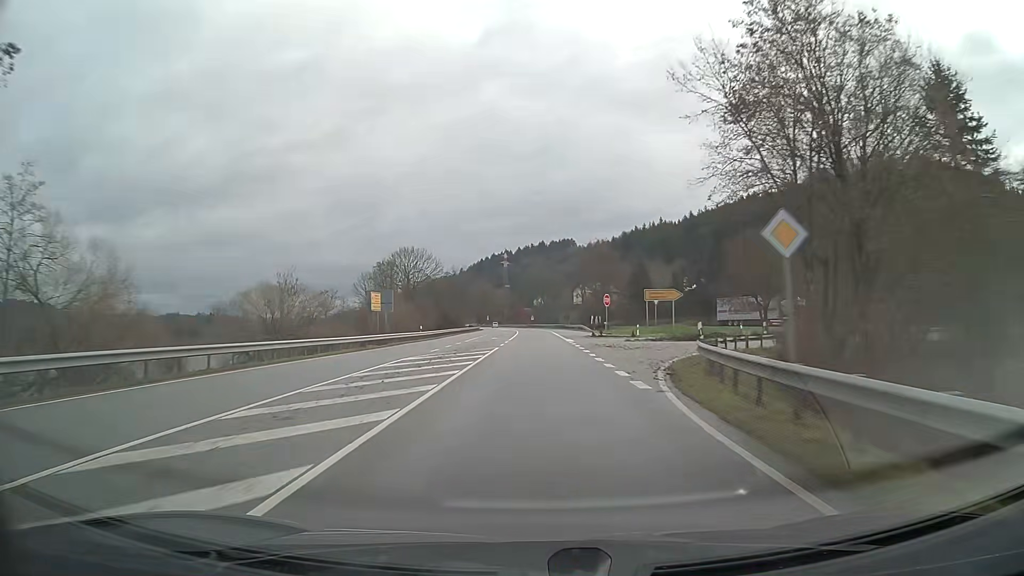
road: primary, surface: asphalt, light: Day
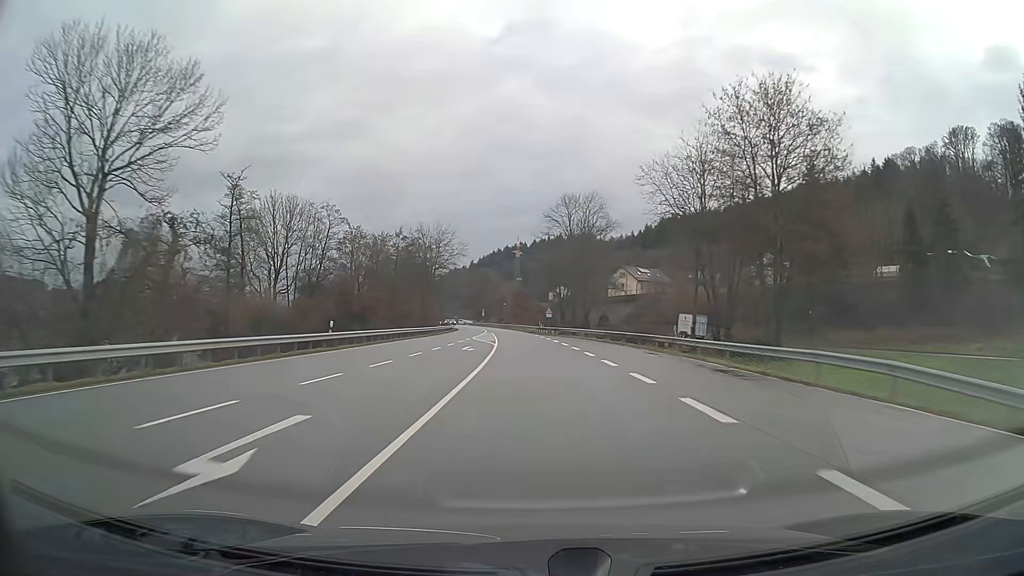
(-0.6, +78.9) m; -1°
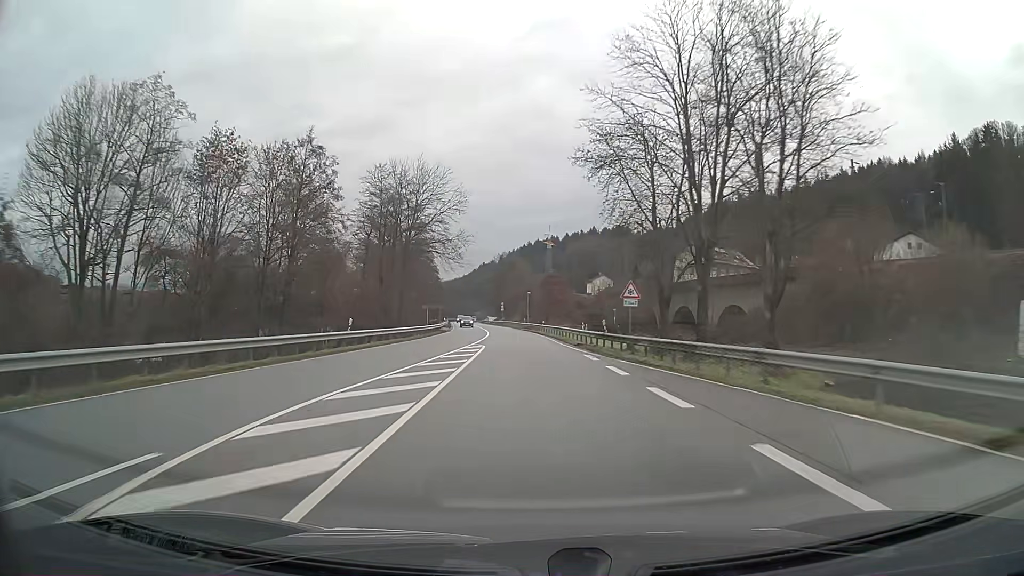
(-1.0, +46.5) m; -3°
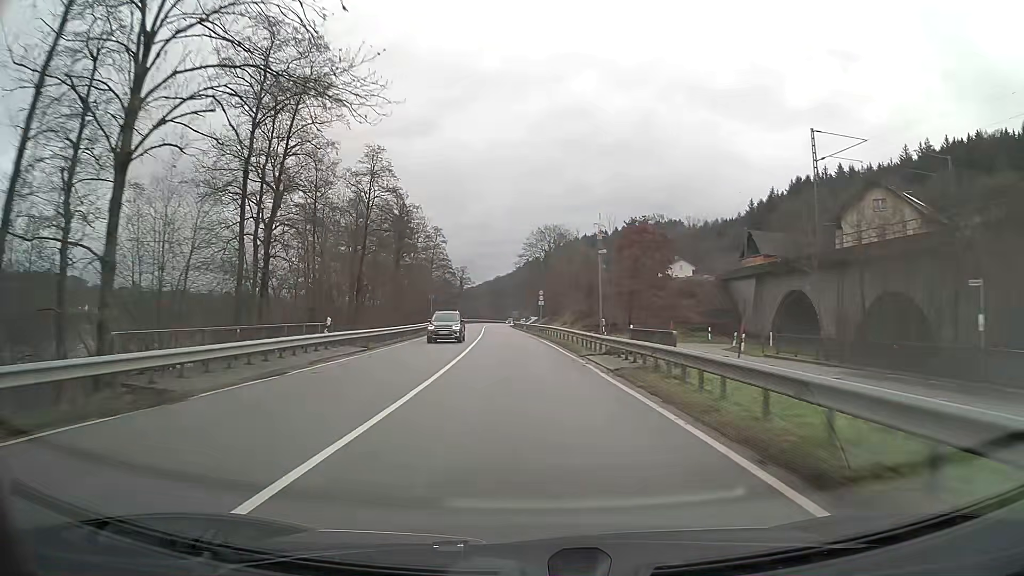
(-1.9, +58.3) m; -4°
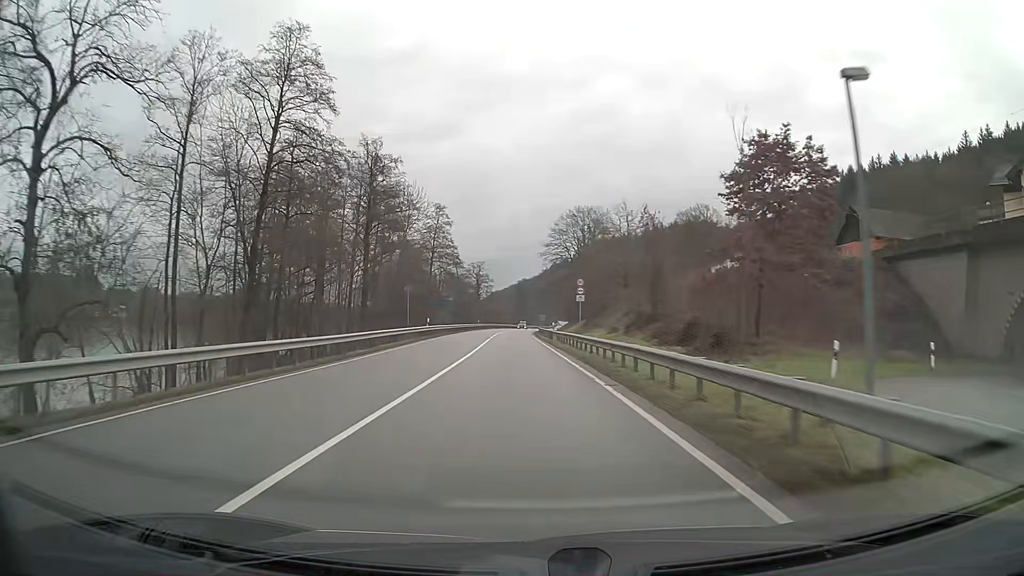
(-0.6, +27.6) m; -2°
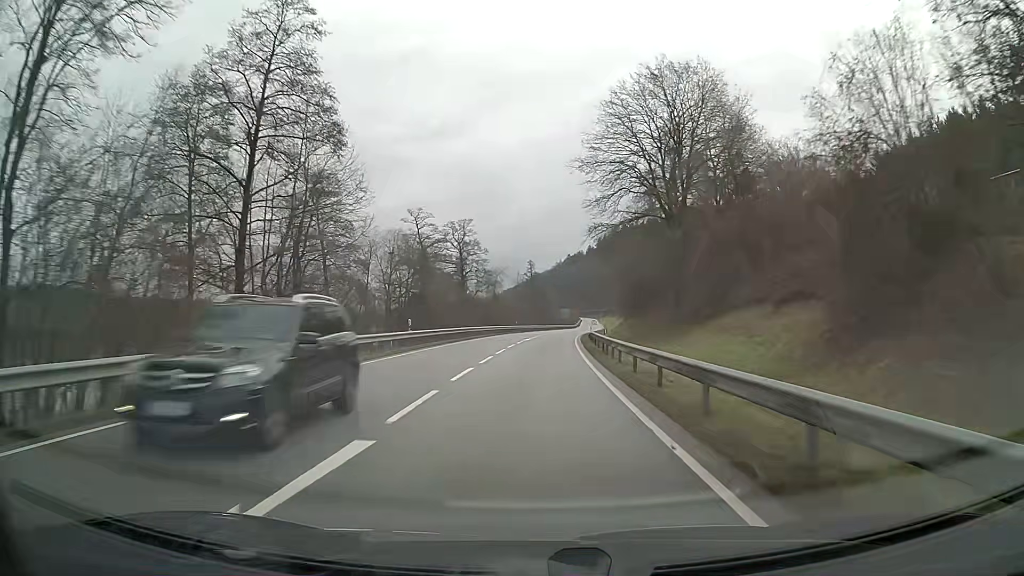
(-1.0, +65.5) m; 0°
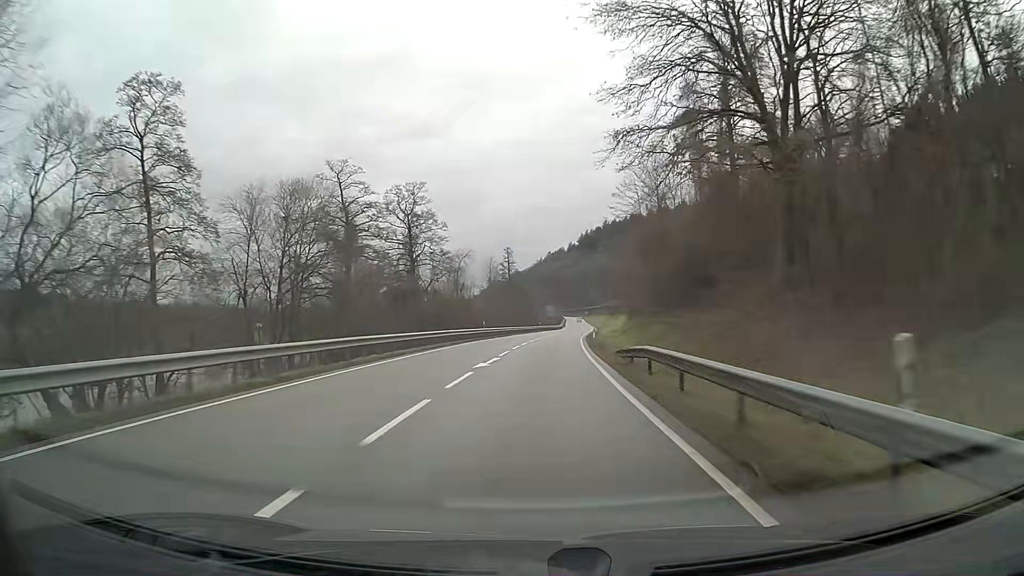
(+0.4, +25.6) m; +2°
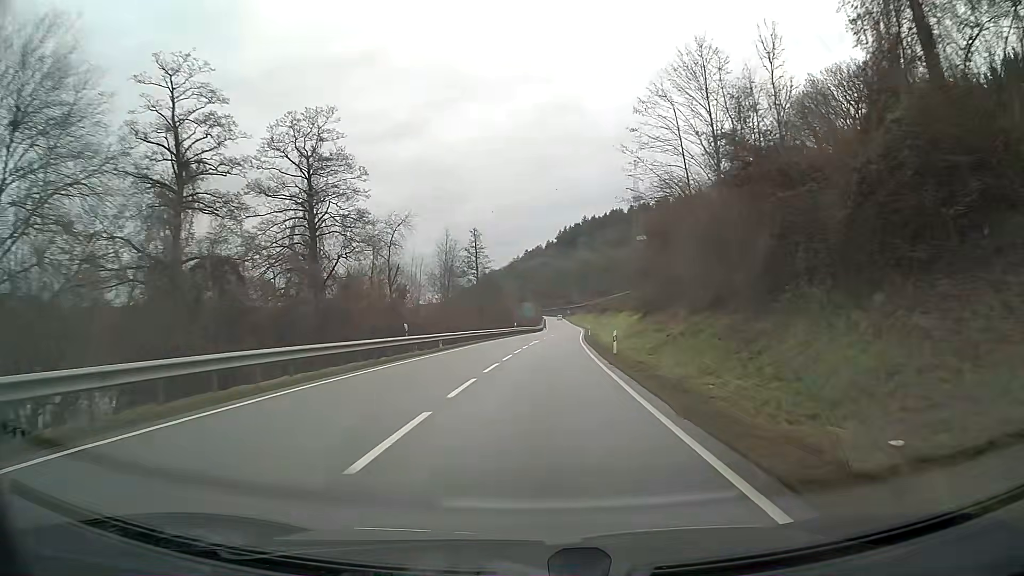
(+0.5, +25.4) m; +2°
